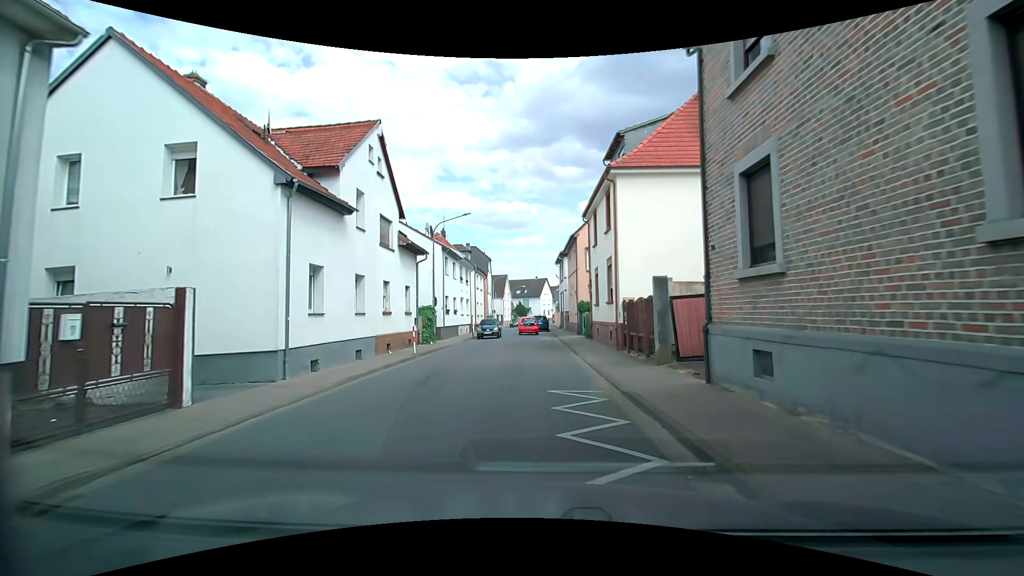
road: tertiary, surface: asphalt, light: Day
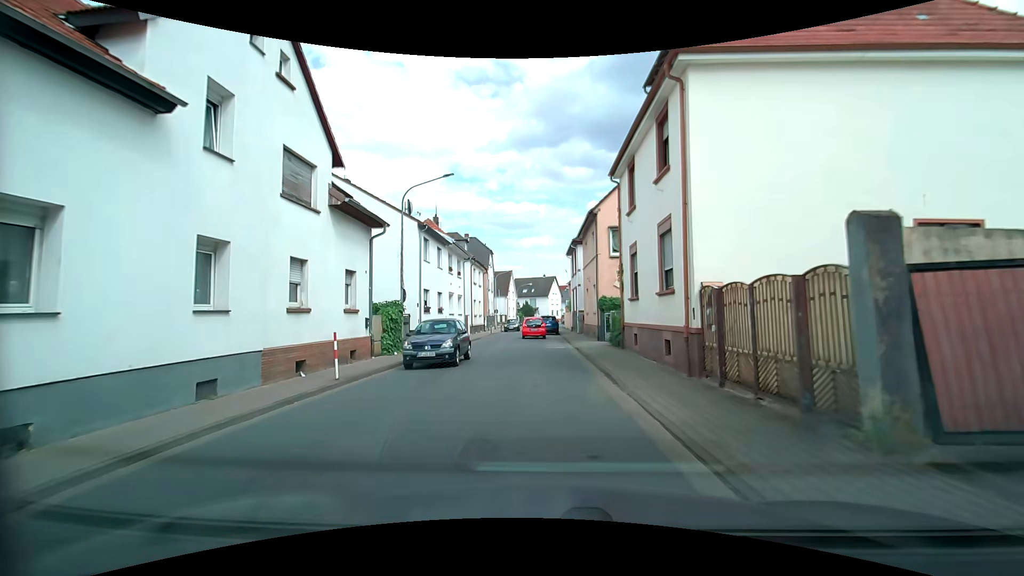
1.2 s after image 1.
(-0.2, +8.2) m; +1°
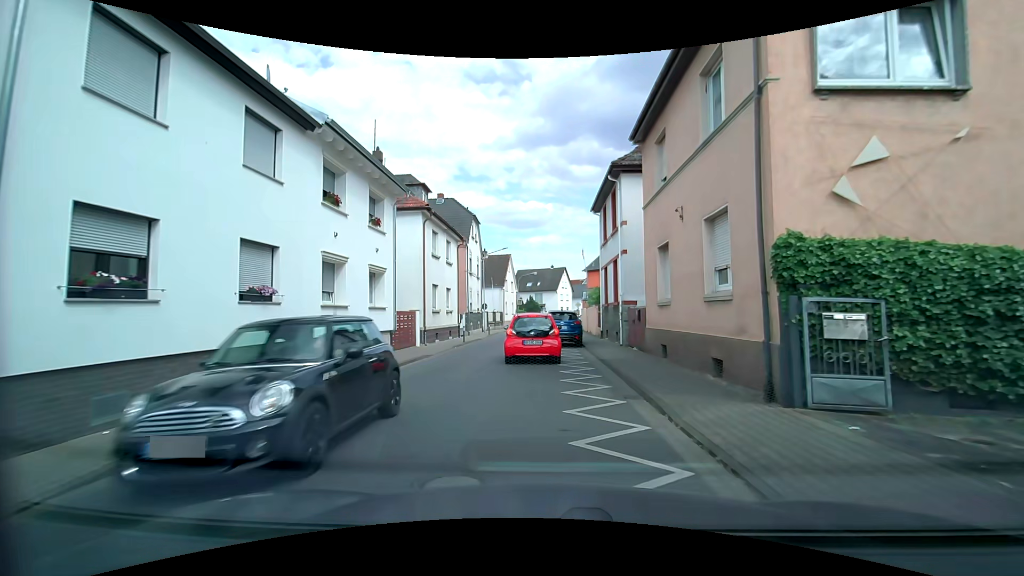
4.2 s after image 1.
(-0.6, +19.4) m; -3°
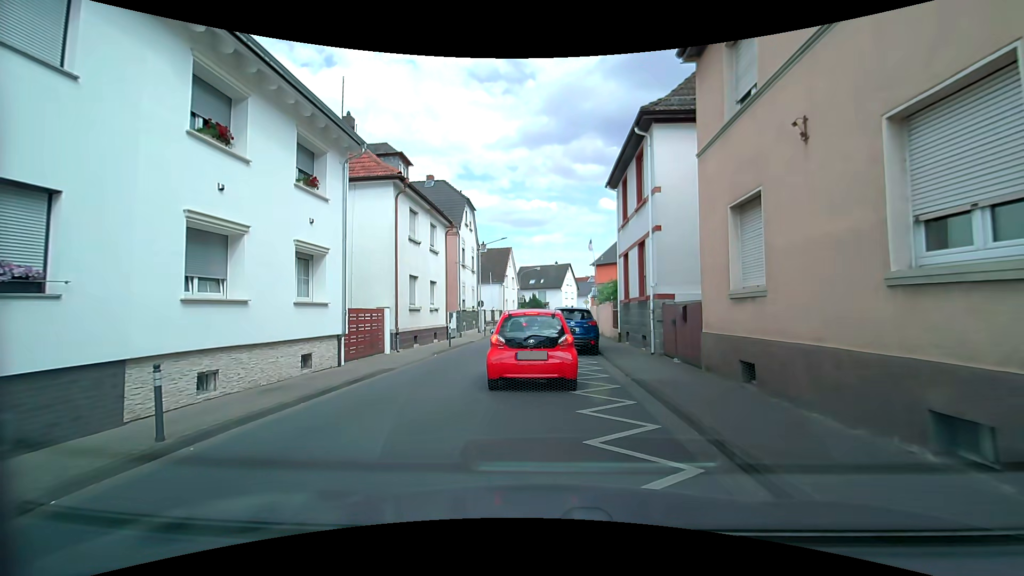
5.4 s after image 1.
(+0.1, +5.0) m; +1°
